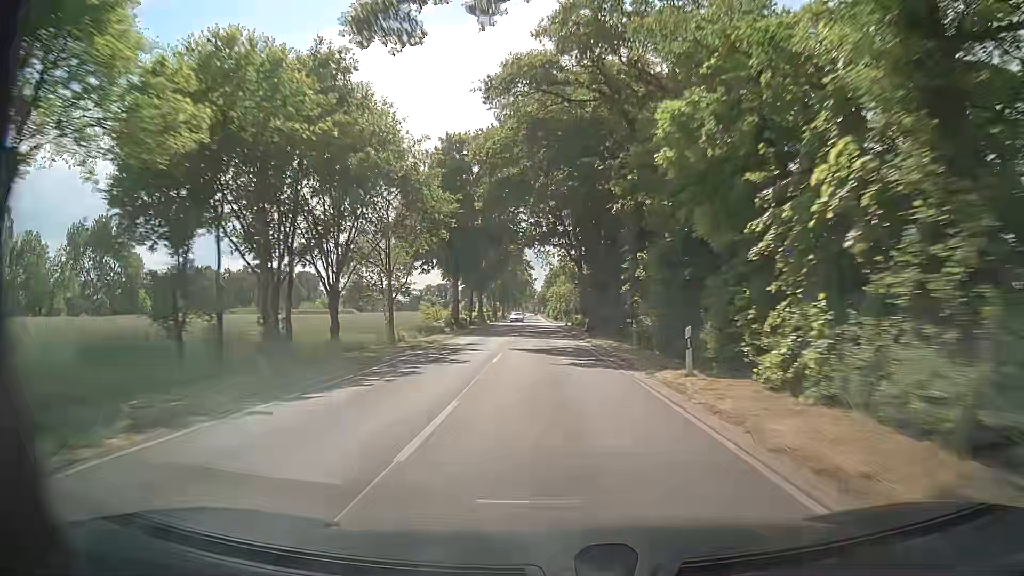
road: secondary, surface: asphalt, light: Day
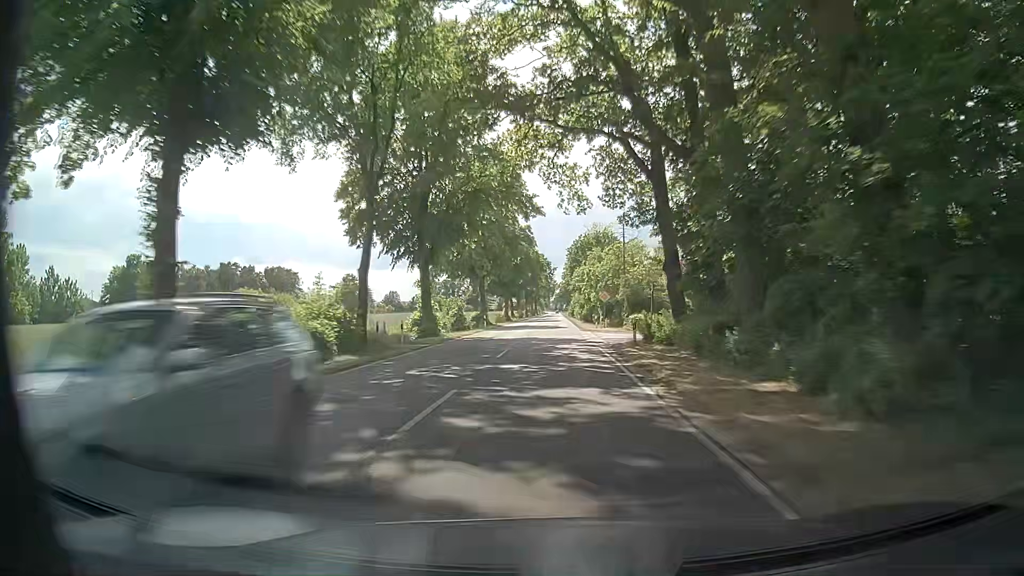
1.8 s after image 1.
(-1.0, +46.8) m; -2°
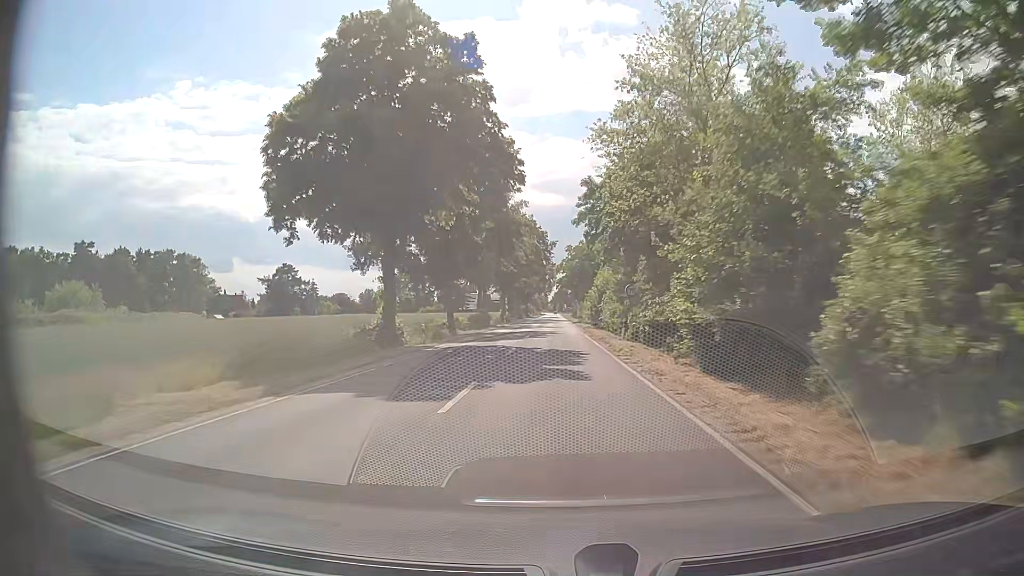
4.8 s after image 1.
(+0.1, +70.1) m; +1°
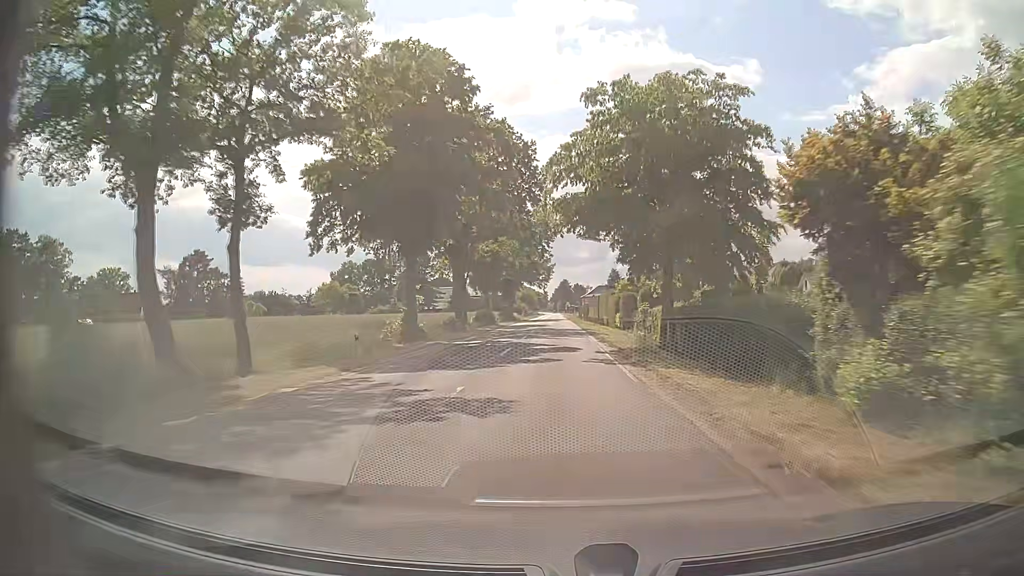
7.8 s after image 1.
(-0.3, +59.5) m; 0°
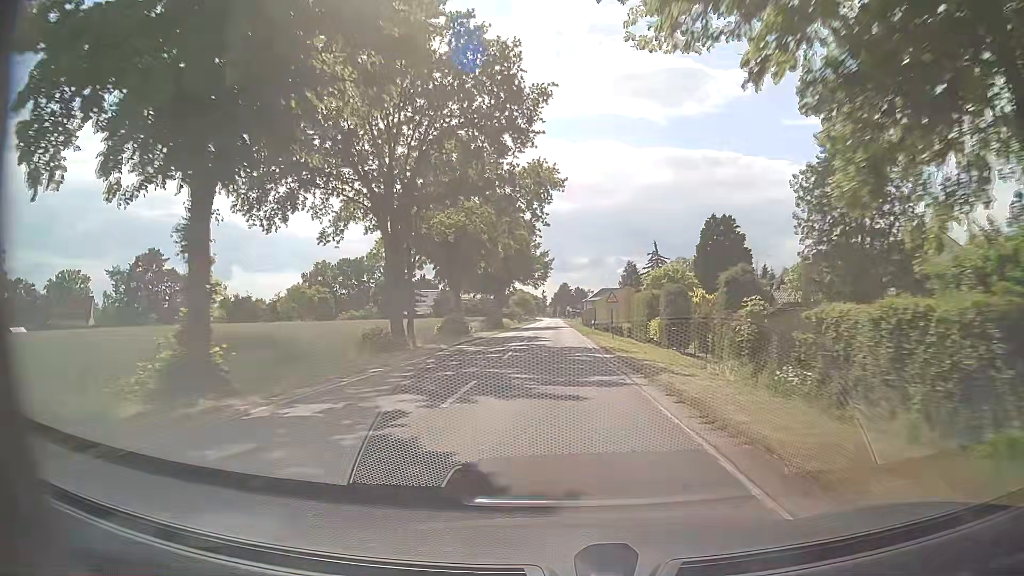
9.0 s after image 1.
(0.0, +21.5) m; 0°
(0, +10) (0, +20) (0, +30) (0, +40) (0, +50) (0, +60) (0, +70) (0, +80) (0, +90) (0, +100) m
